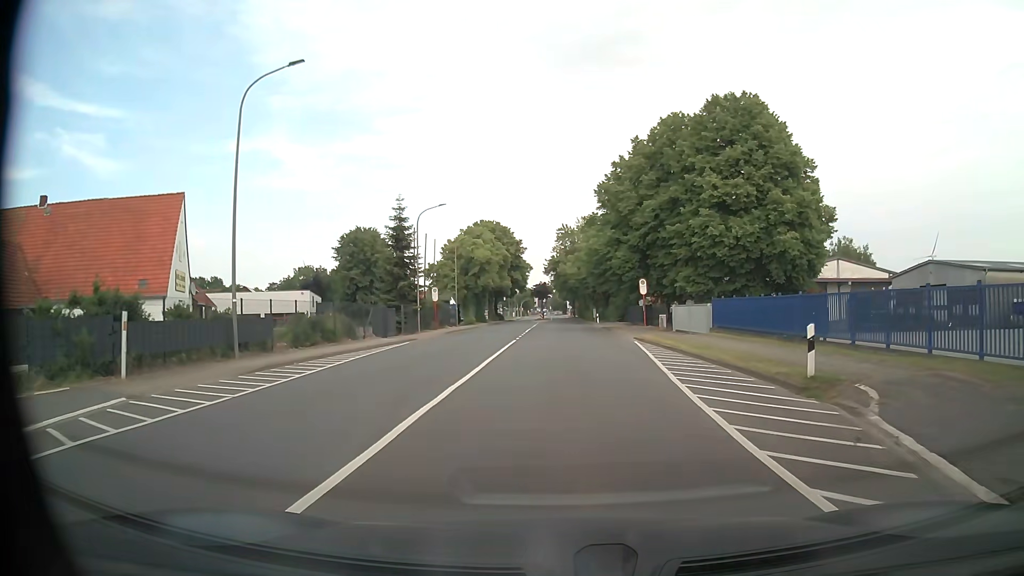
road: tertiary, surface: asphalt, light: Day
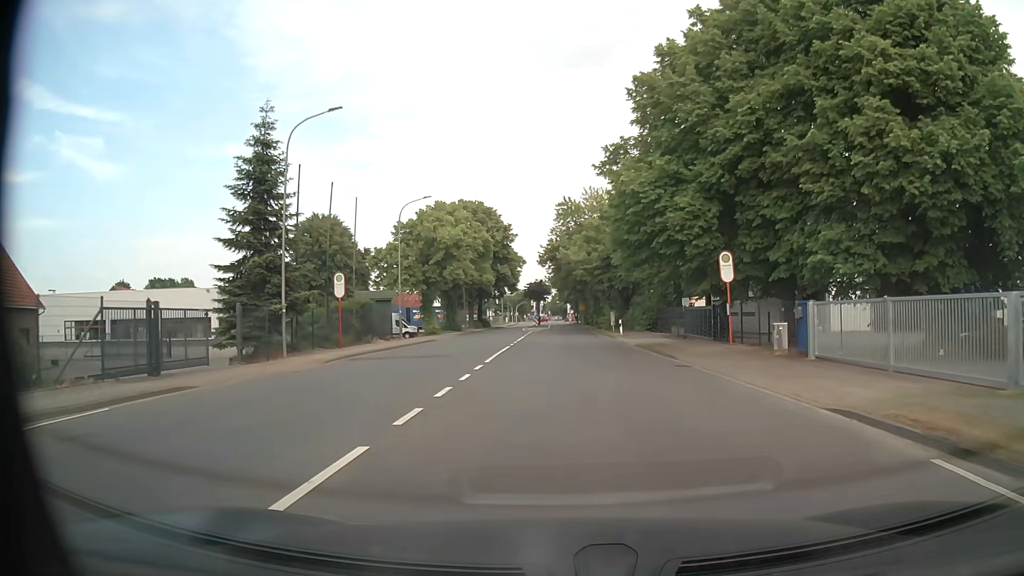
(-0.2, +26.0) m; 0°
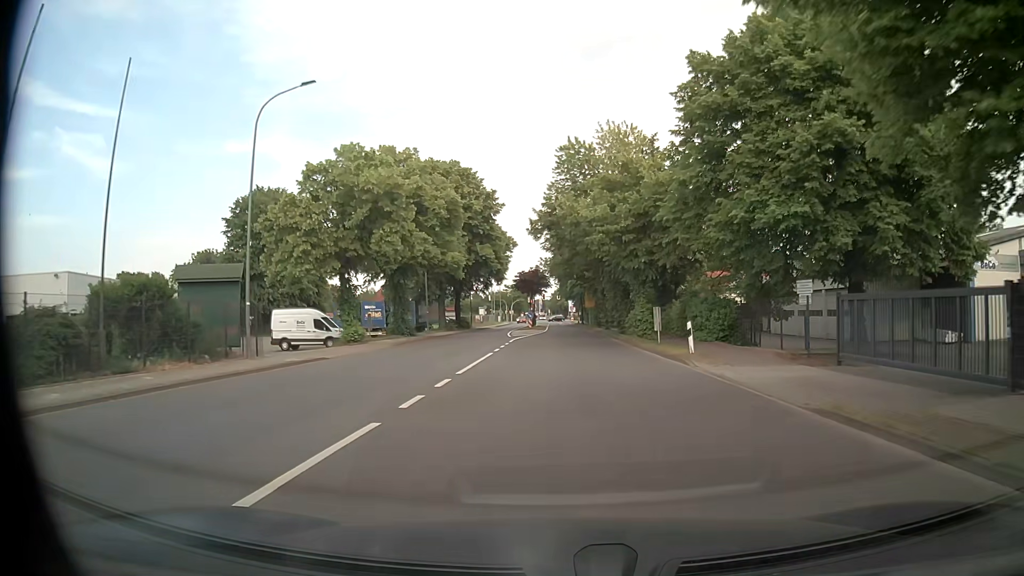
(-0.1, +23.5) m; -1°
(0, +10) (0, +20) (0, +30) (0, +40) (+1, +50) (+1, +60) (+1, +70) (+1, +80) (+1, +90) (+1, +100) m
